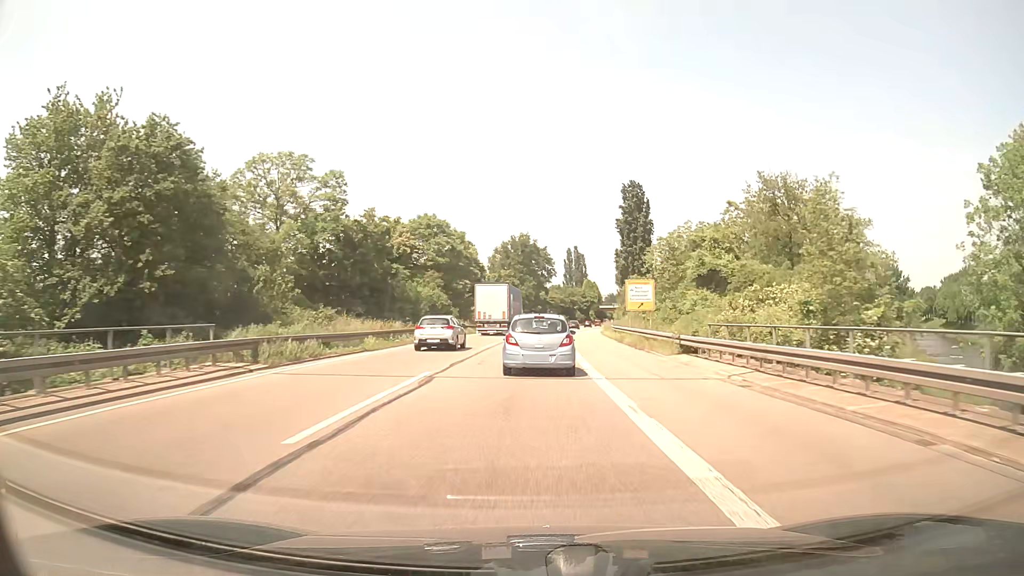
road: trunk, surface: asphalt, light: Day
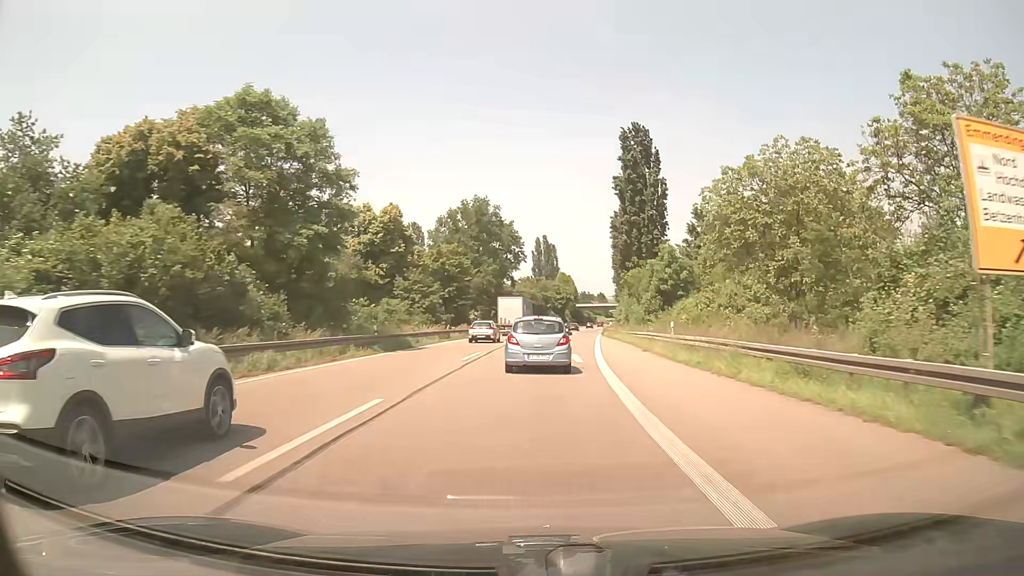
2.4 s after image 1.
(+0.7, +42.1) m; +3°
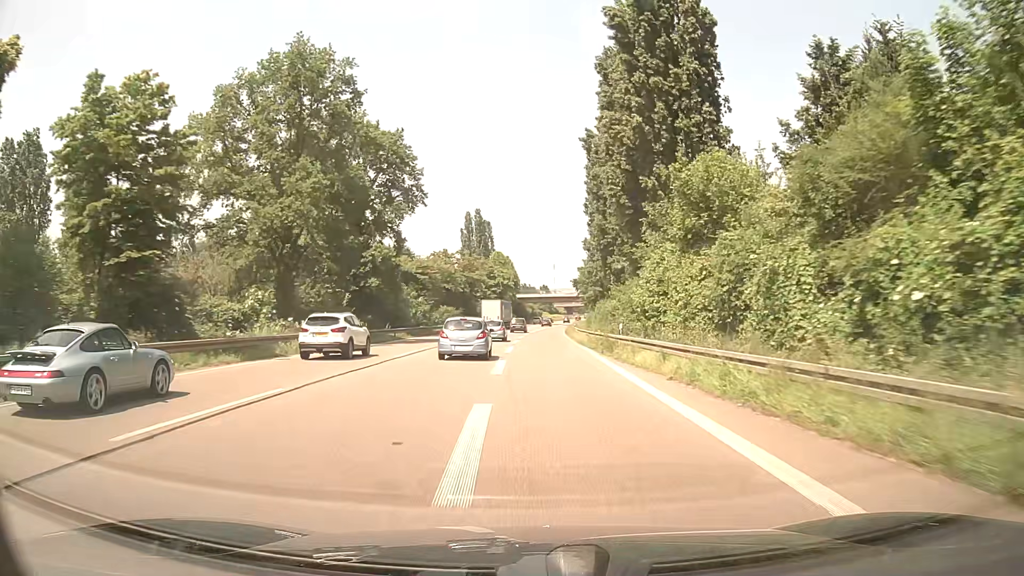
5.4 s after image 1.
(+2.9, +53.8) m; +5°
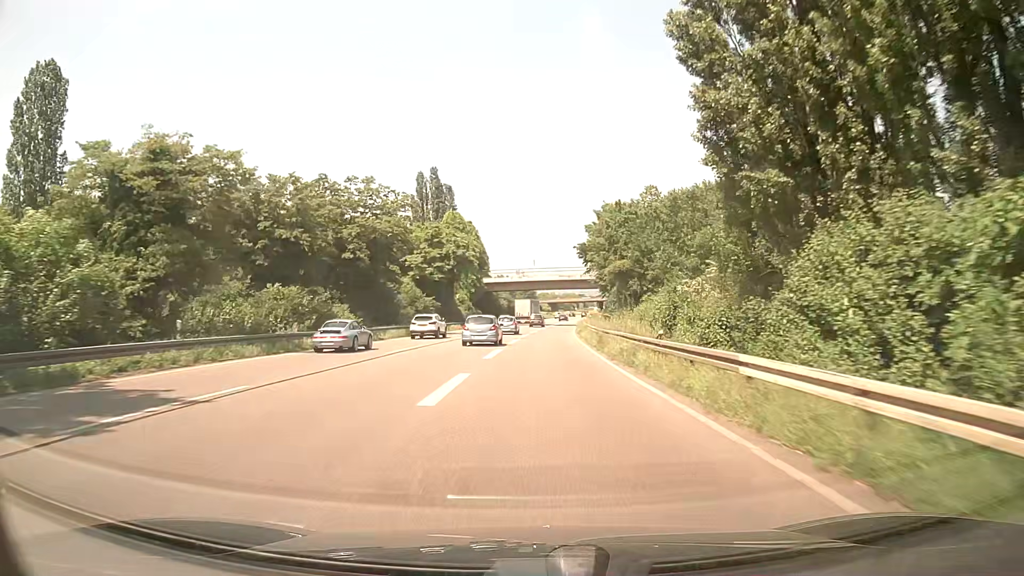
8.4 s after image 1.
(+0.8, +54.7) m; +2°
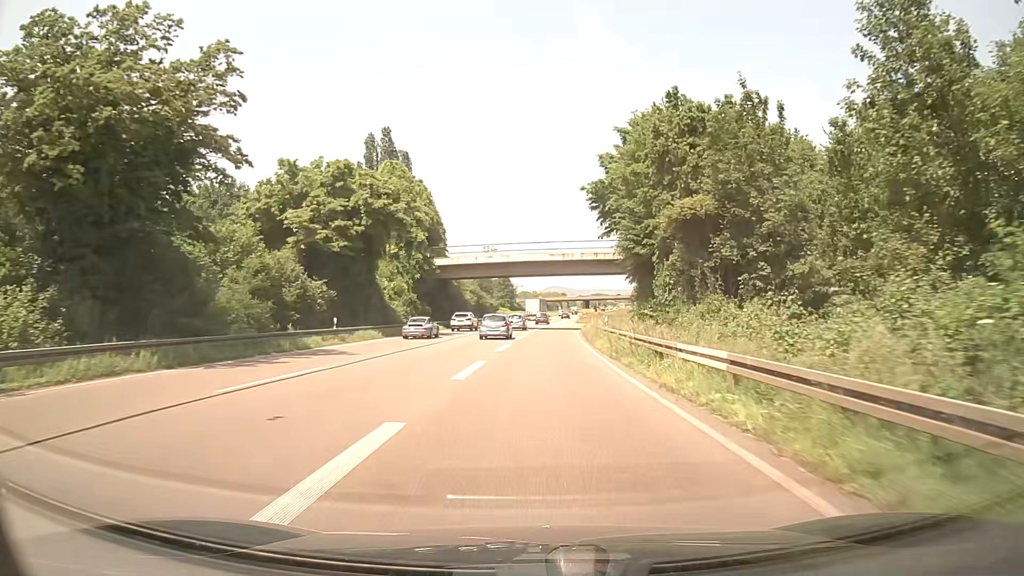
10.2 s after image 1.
(+0.6, +31.7) m; +2°
(0, +10) (0, +20) (0, +30) (+1, +40) (+1, +50) (+2, +60) (+3, +70) (+5, +80) (+8, +89) (+12, +98) m
